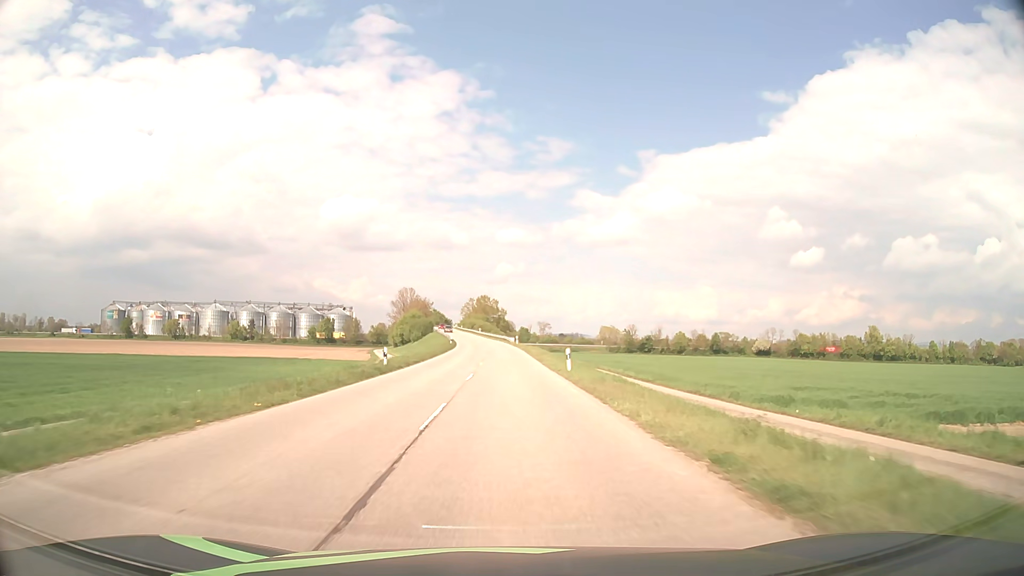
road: secondary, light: Day
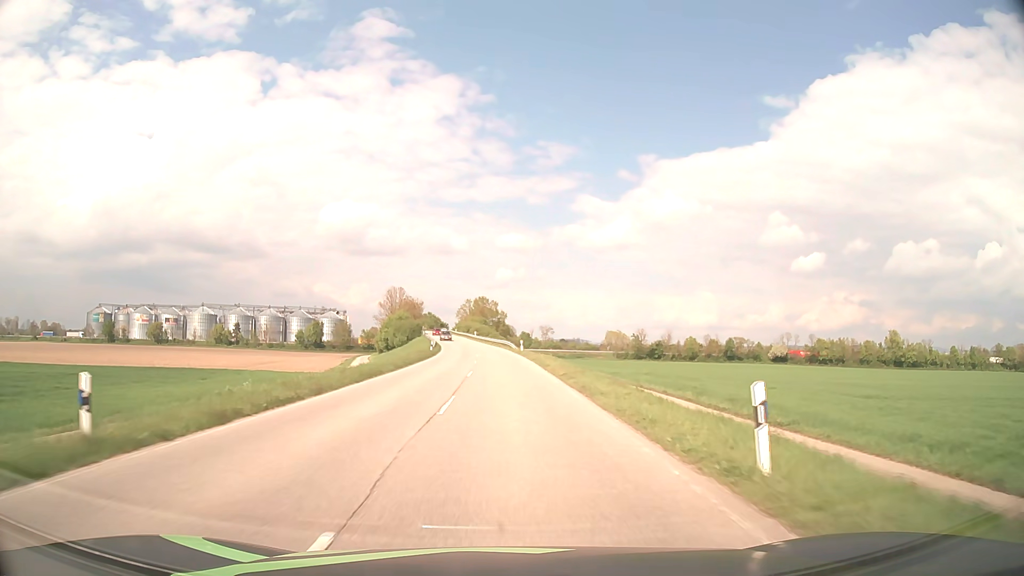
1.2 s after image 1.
(0.0, +21.6) m; 0°
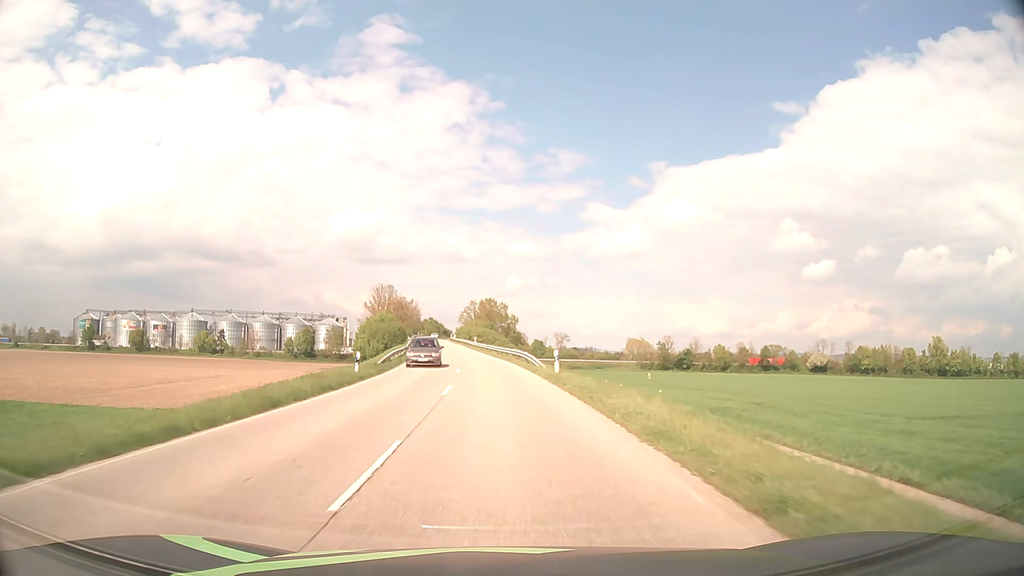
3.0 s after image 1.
(-0.2, +32.2) m; -1°
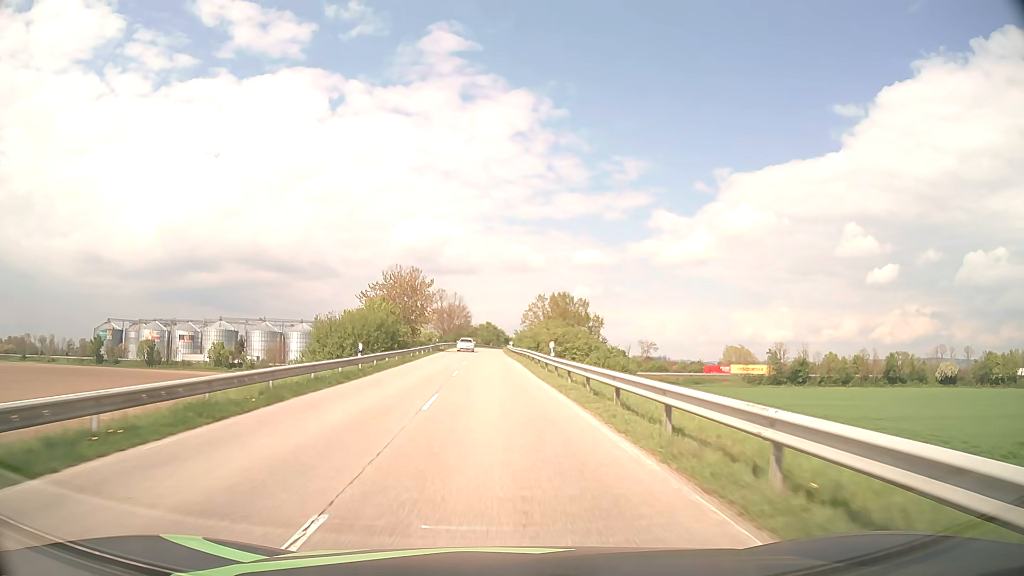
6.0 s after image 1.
(-2.4, +53.2) m; -6°
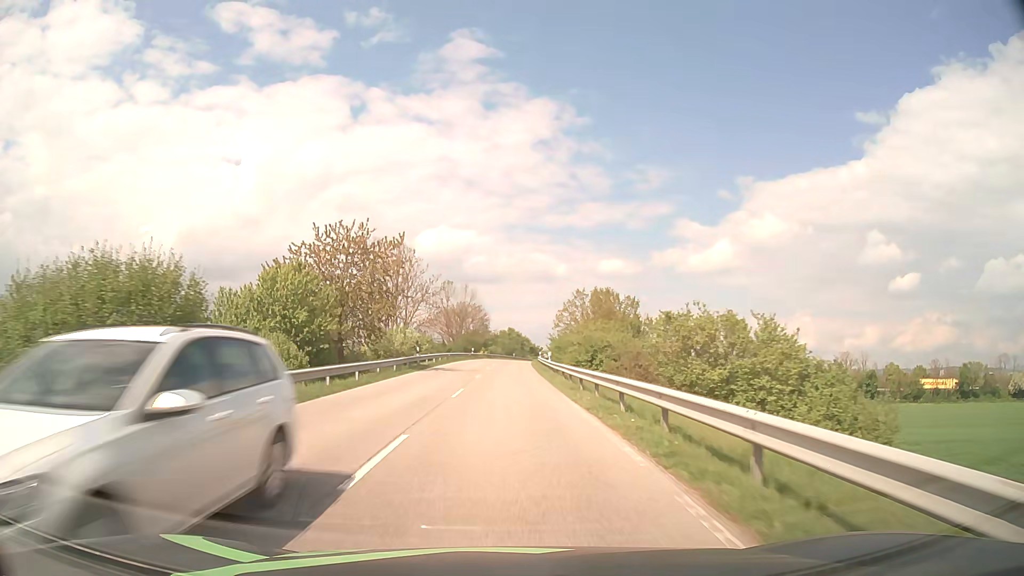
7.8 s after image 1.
(-0.6, +31.9) m; -2°
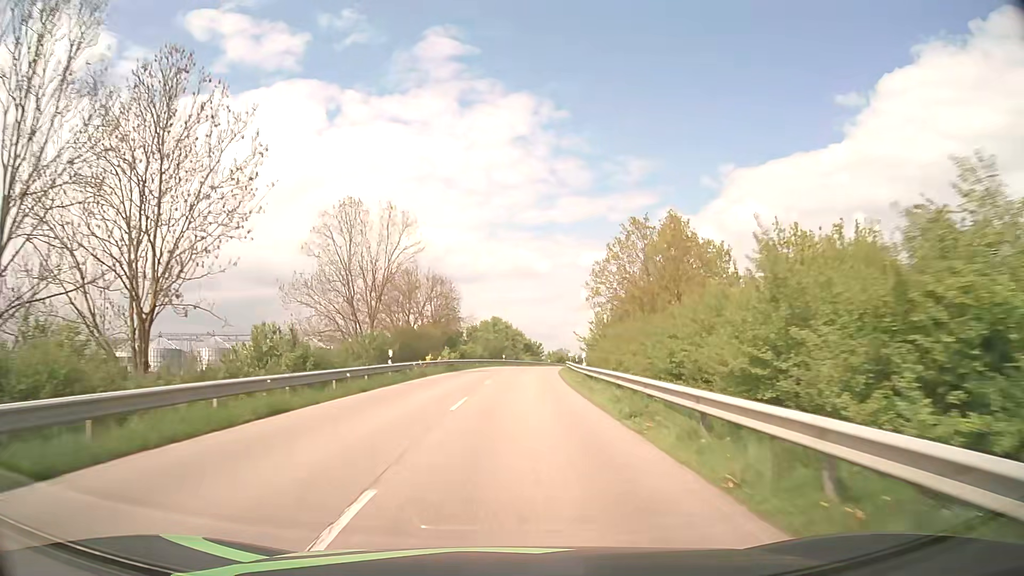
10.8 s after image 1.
(+0.2, +53.3) m; +1°
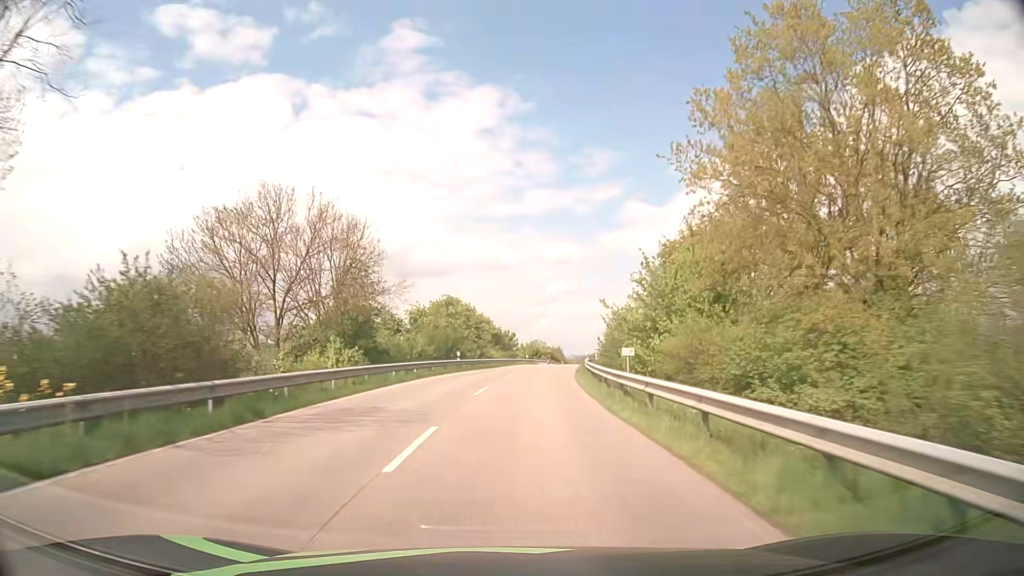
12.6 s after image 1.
(+0.6, +32.2) m; +3°
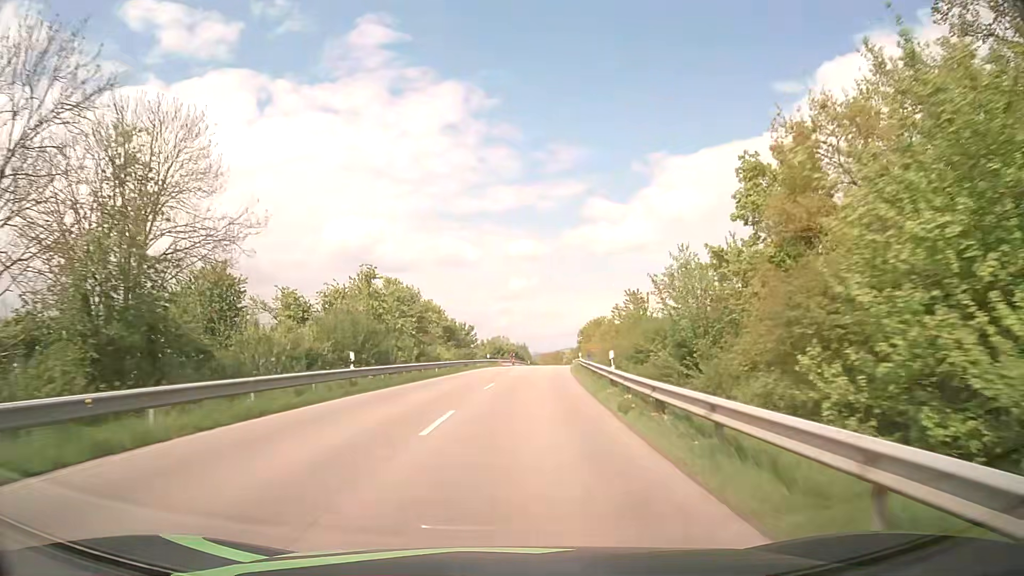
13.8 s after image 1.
(+0.5, +21.6) m; +3°
(0, +10) (+1, +20) (+1, +30) (+2, +40) (+3, +50) (+4, +60) (+4, +70) (+5, +80) (+6, +90) (+7, +100) m
